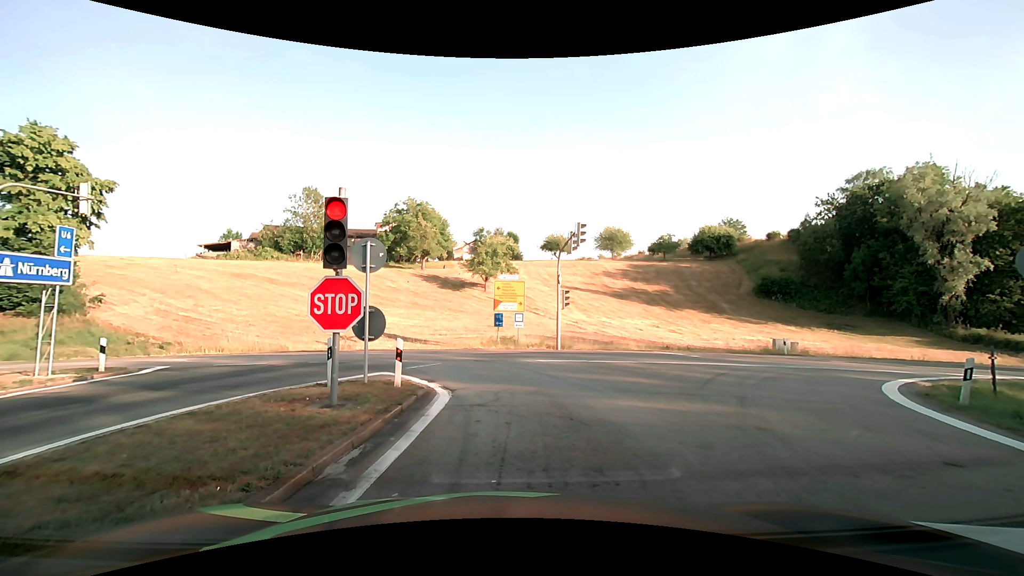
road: motorway_link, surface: asphalt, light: Day
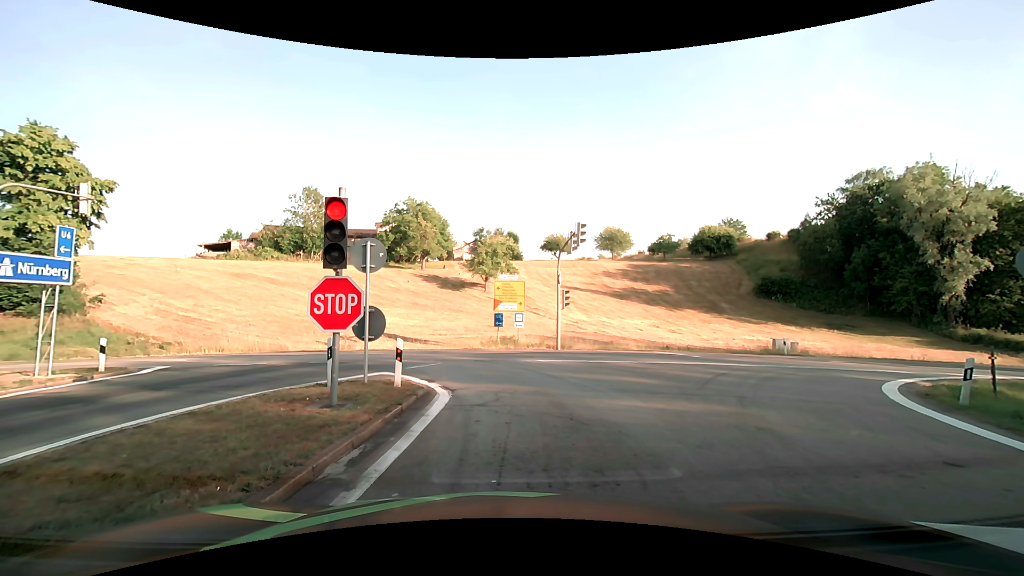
(0.0, 0.0) m; 0°
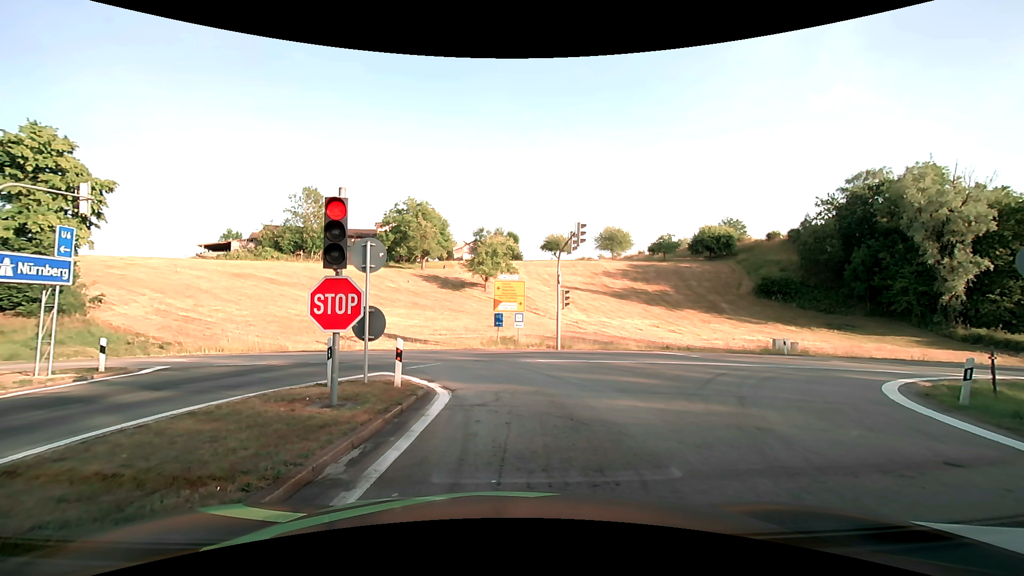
(0.0, 0.0) m; 0°
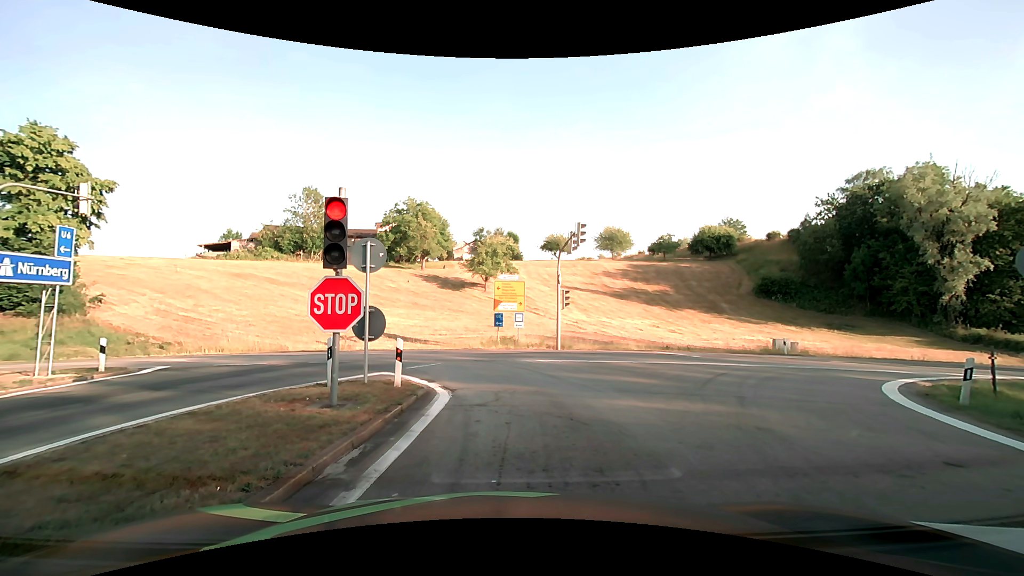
(0.0, 0.0) m; 0°
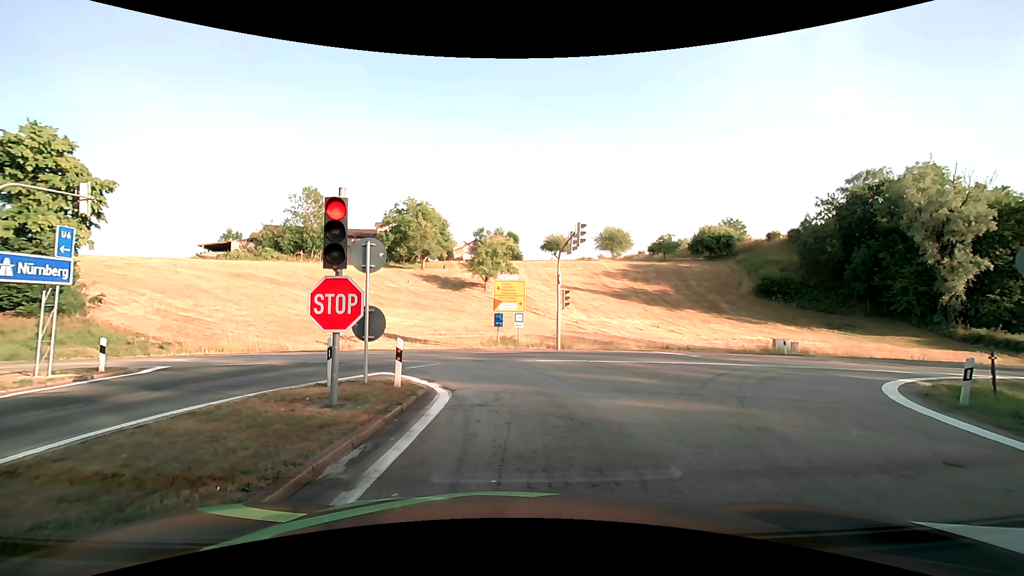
(0.0, 0.0) m; 0°
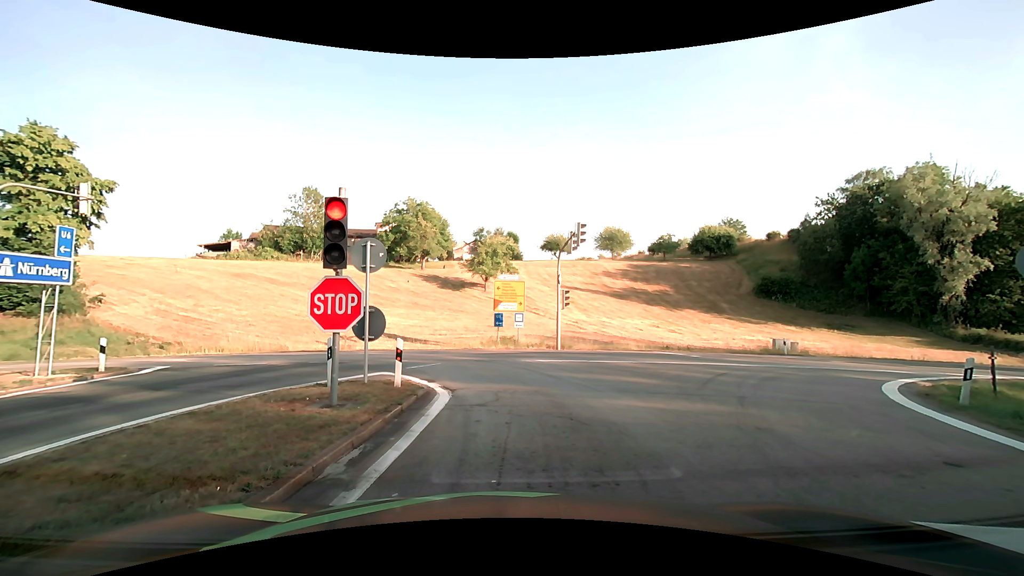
(0.0, 0.0) m; 0°
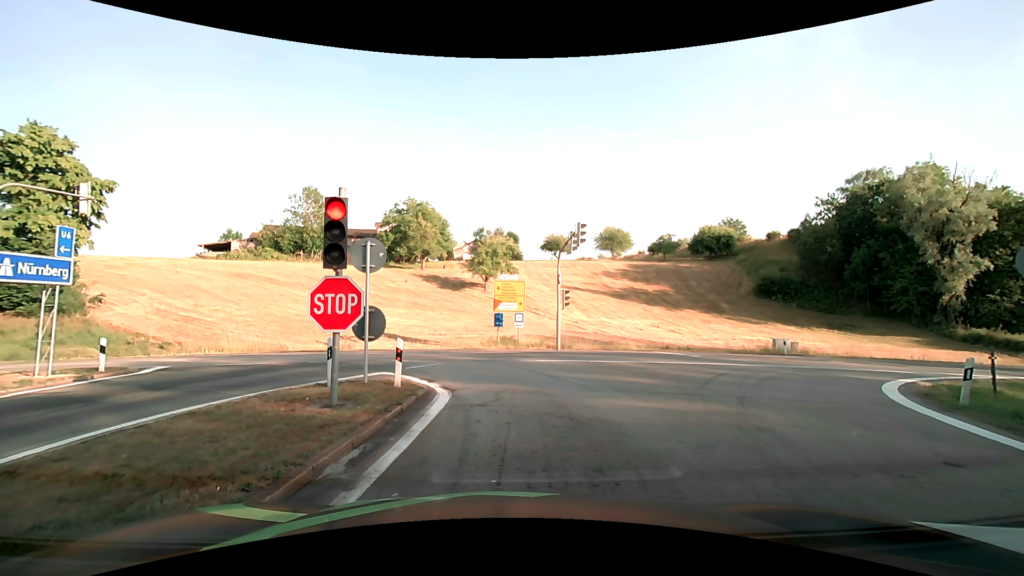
(0.0, 0.0) m; 0°
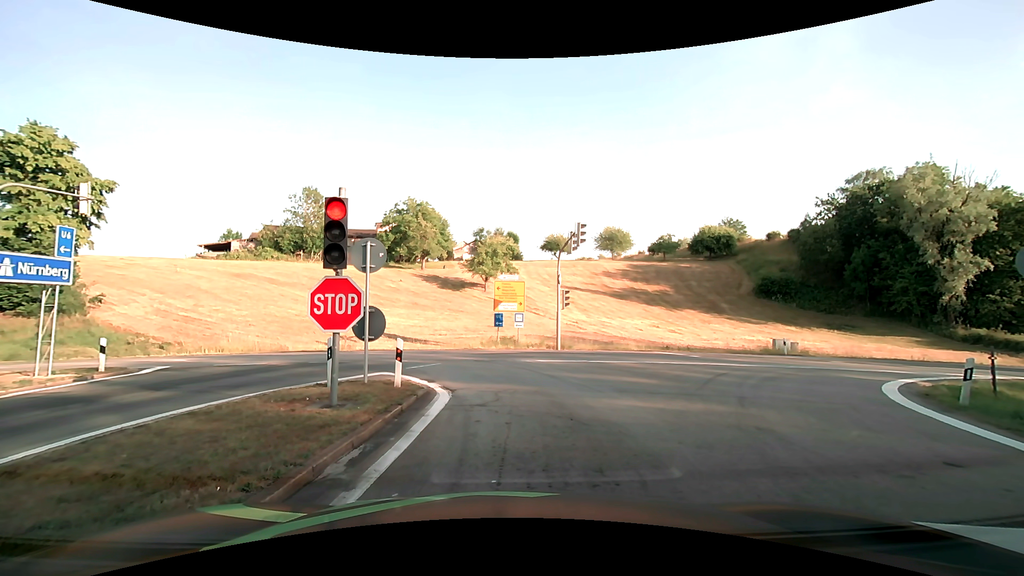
(0.0, 0.0) m; 0°
(0, +10) (-2, +20) (-10, +26) (-20, +27) (-30, +28) (-40, +28) (-50, +28) (-60, +28) (-70, +29) (-80, +29) m
